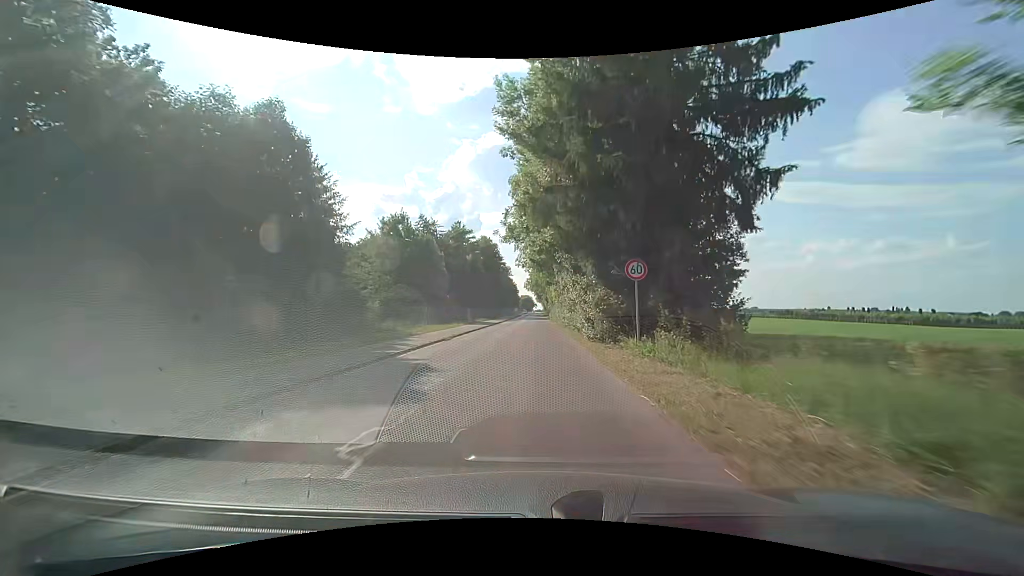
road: unclassified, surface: asphalt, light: Day
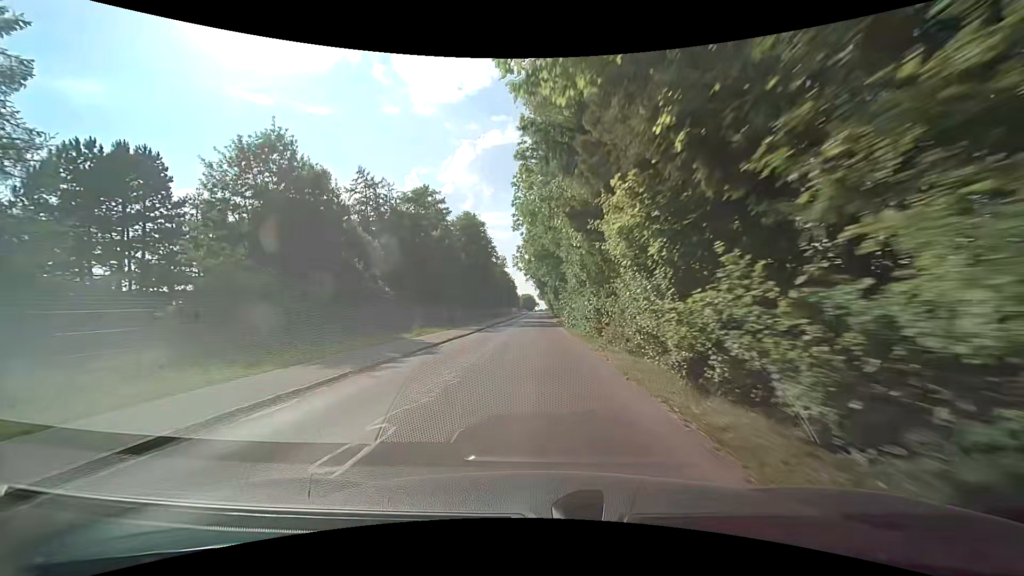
(+0.2, +36.2) m; 0°
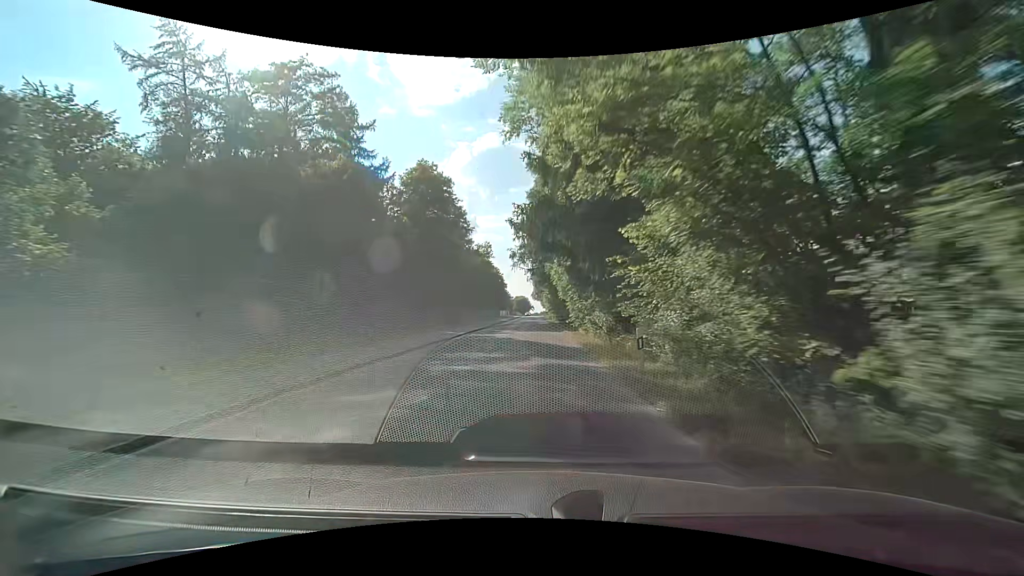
(+0.2, +36.2) m; +1°
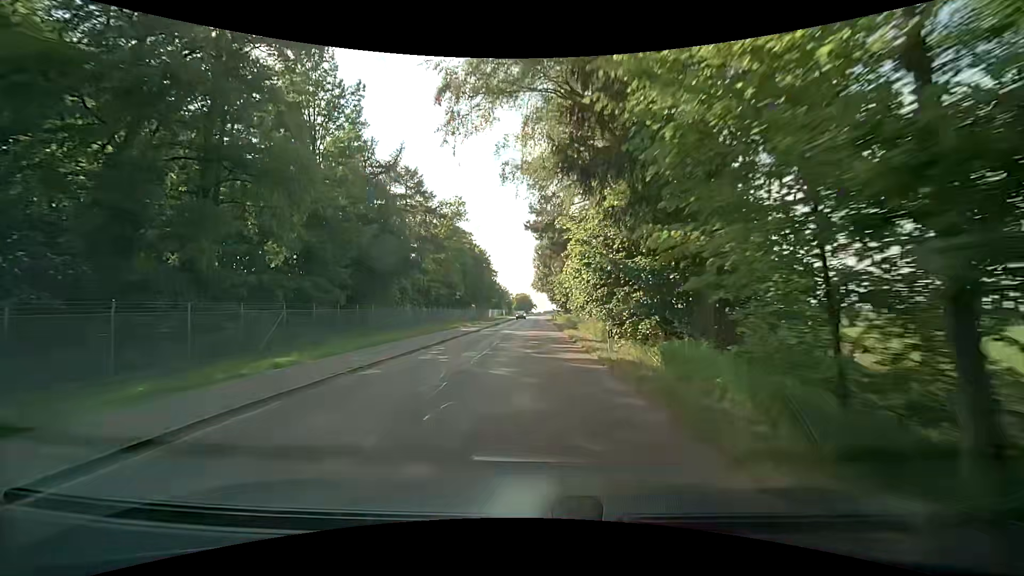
(-0.2, +45.7) m; 0°
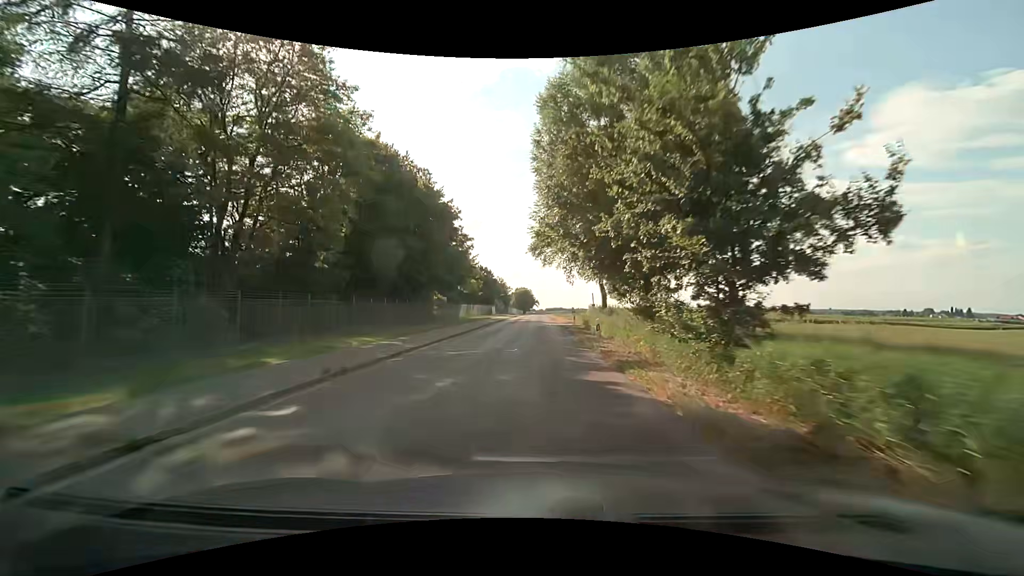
(-0.7, +46.3) m; -1°
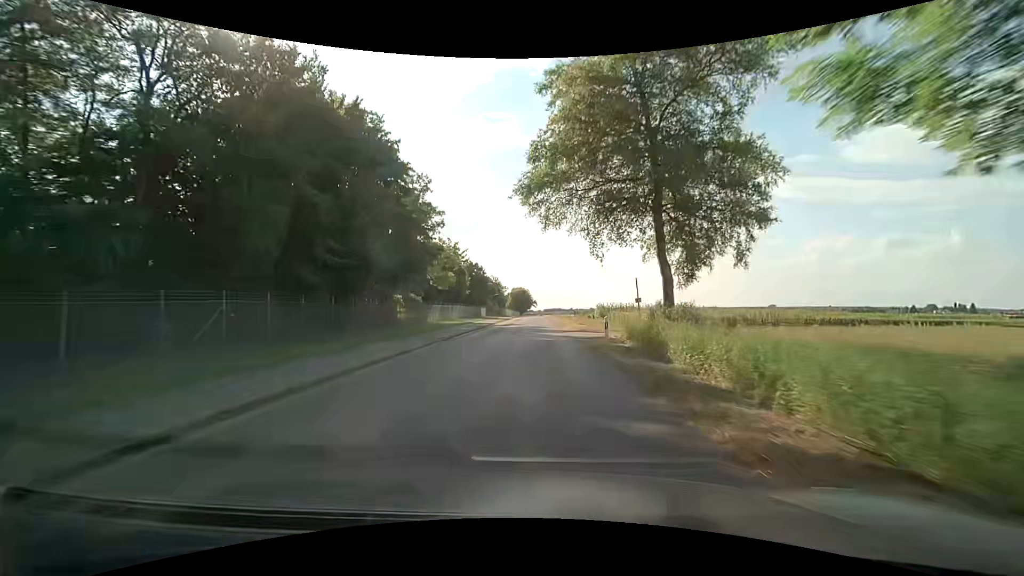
(+0.1, +18.3) m; 0°
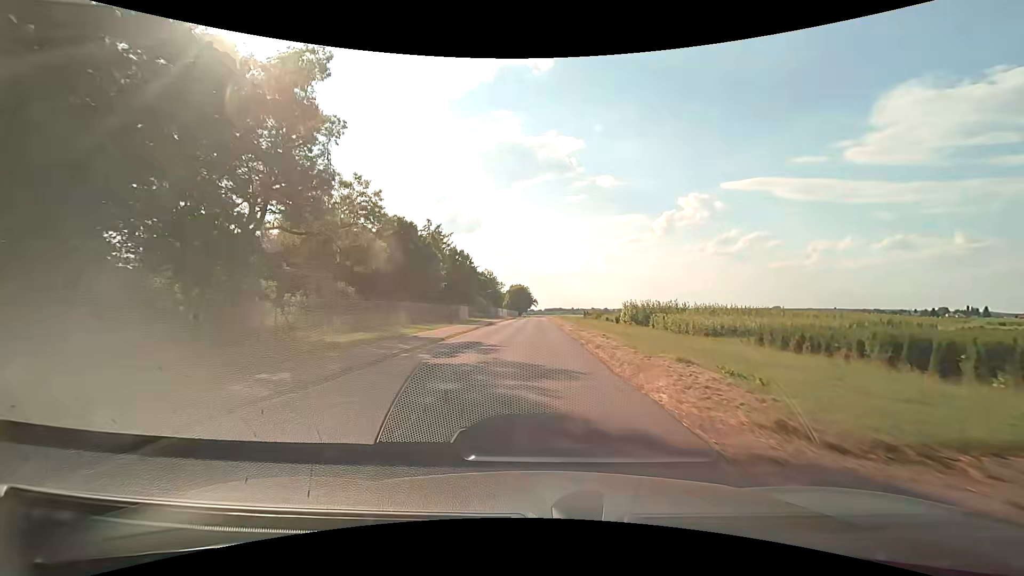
(+0.1, +27.1) m; 0°
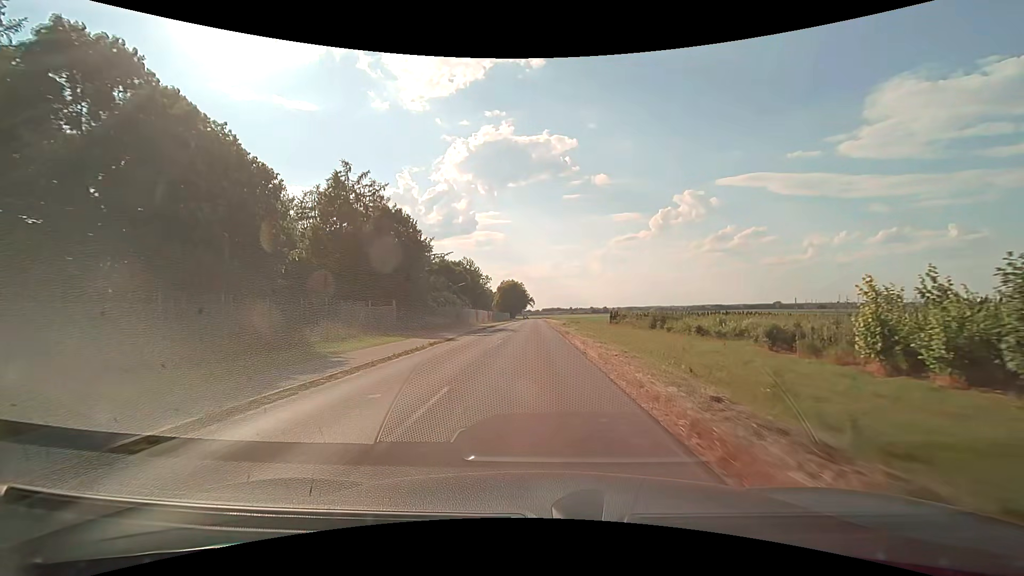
(+0.3, +45.4) m; +1°
(0, +10) (0, +20) (0, +30) (0, +40) (-1, +50) (-1, +60) (-1, +70) (-1, +80) (-1, +90) (-1, +100) m
